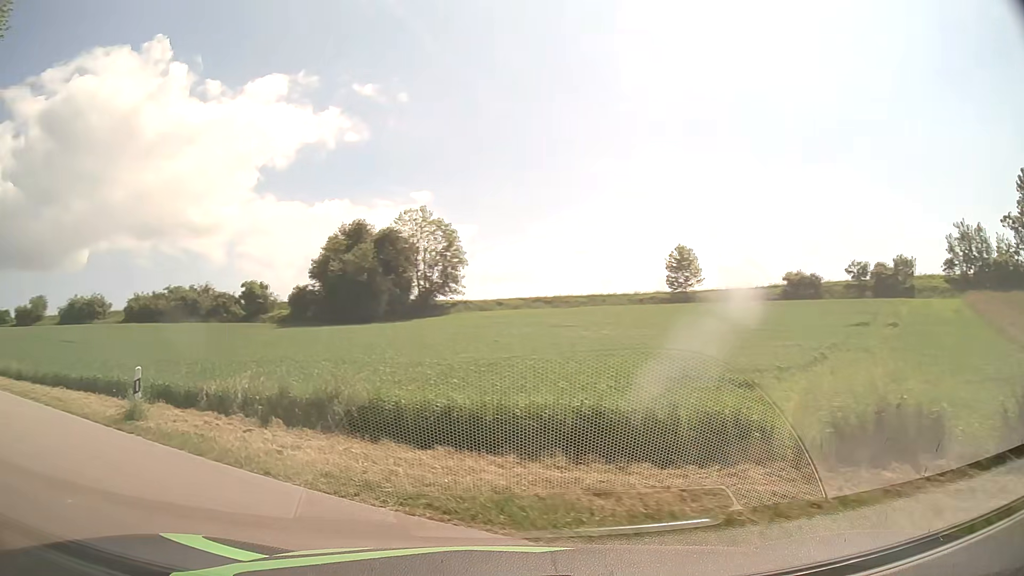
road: residential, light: Day
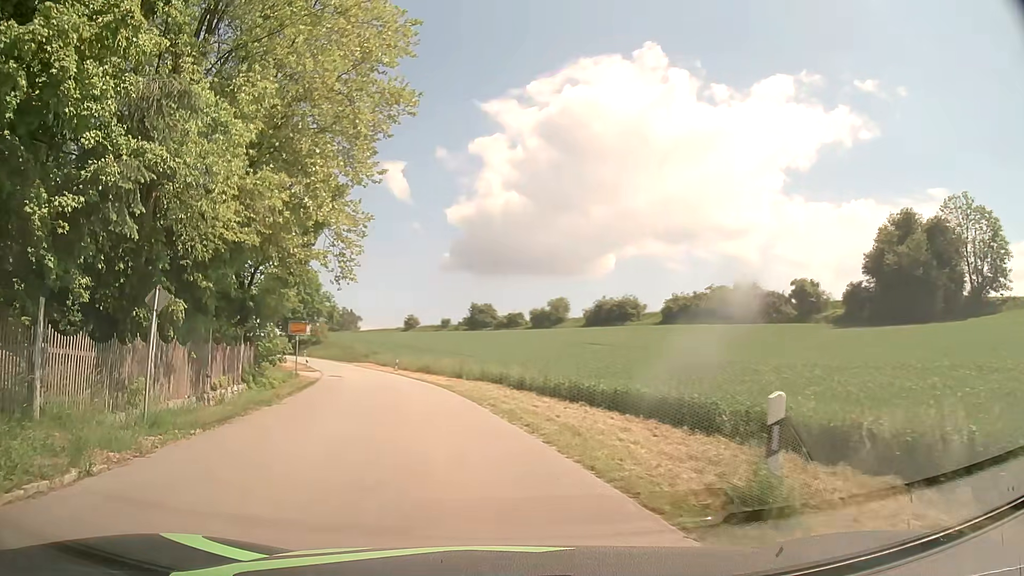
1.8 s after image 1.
(-3.3, +7.1) m; -44°
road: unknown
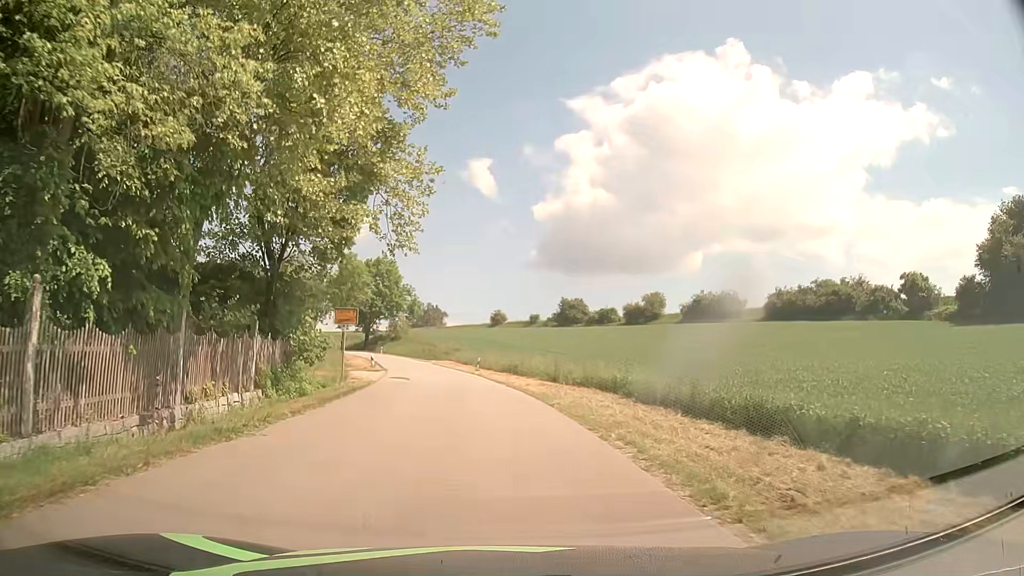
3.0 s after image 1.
(-0.7, +8.4) m; -7°
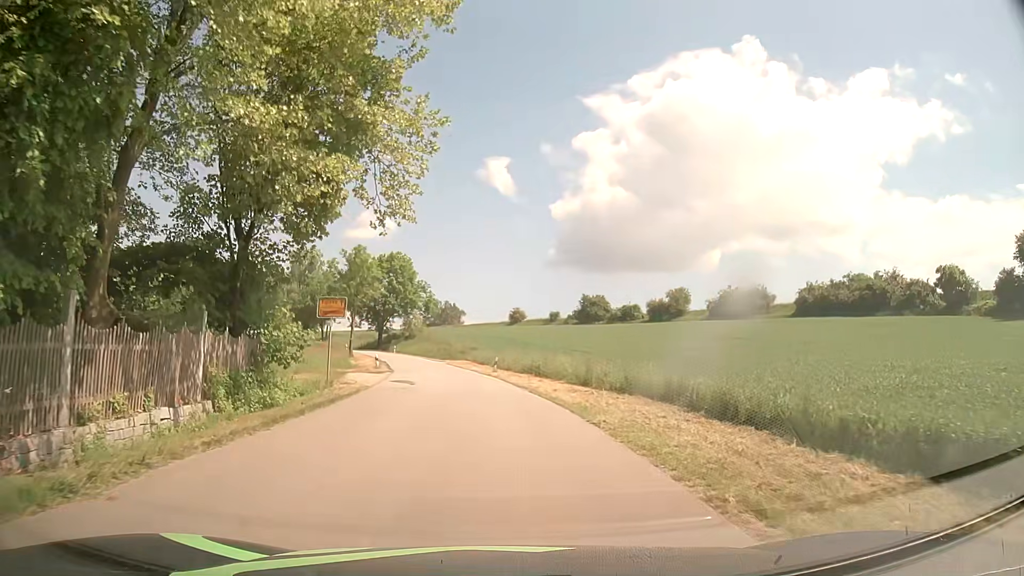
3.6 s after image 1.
(-0.1, +5.2) m; -2°
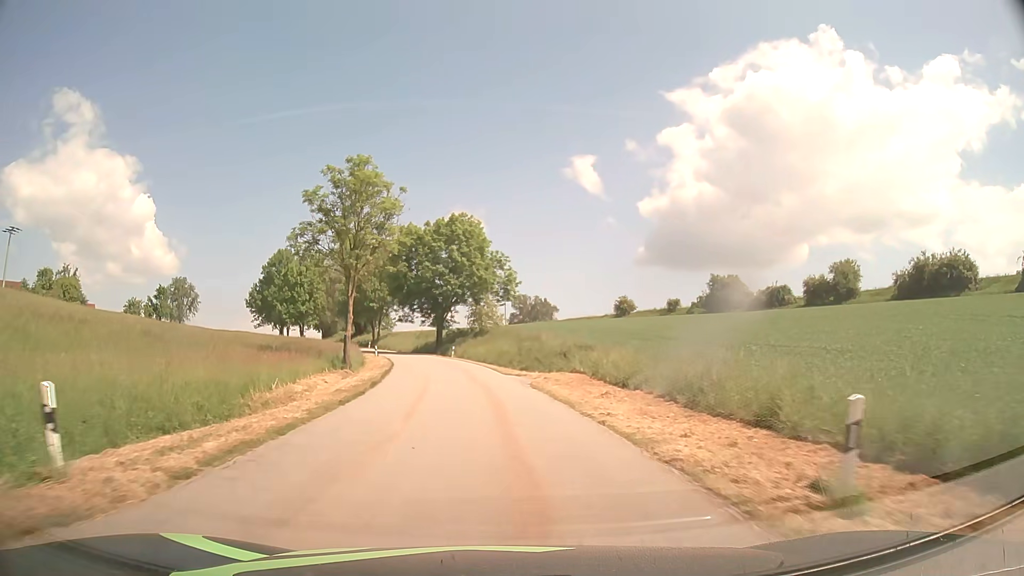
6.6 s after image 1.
(-2.6, +36.8) m; -8°
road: tertiary
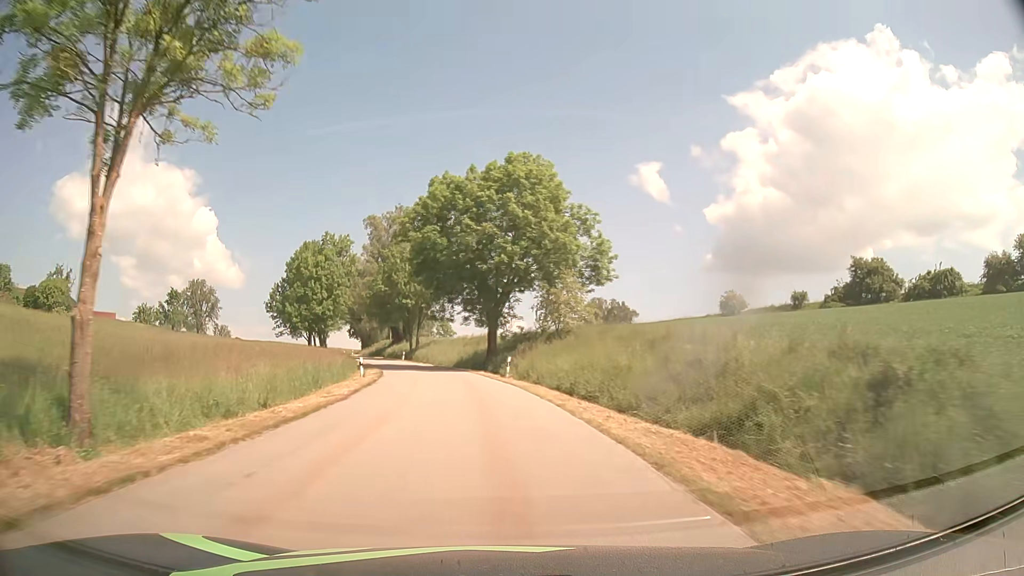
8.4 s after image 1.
(-1.4, +30.1) m; -6°
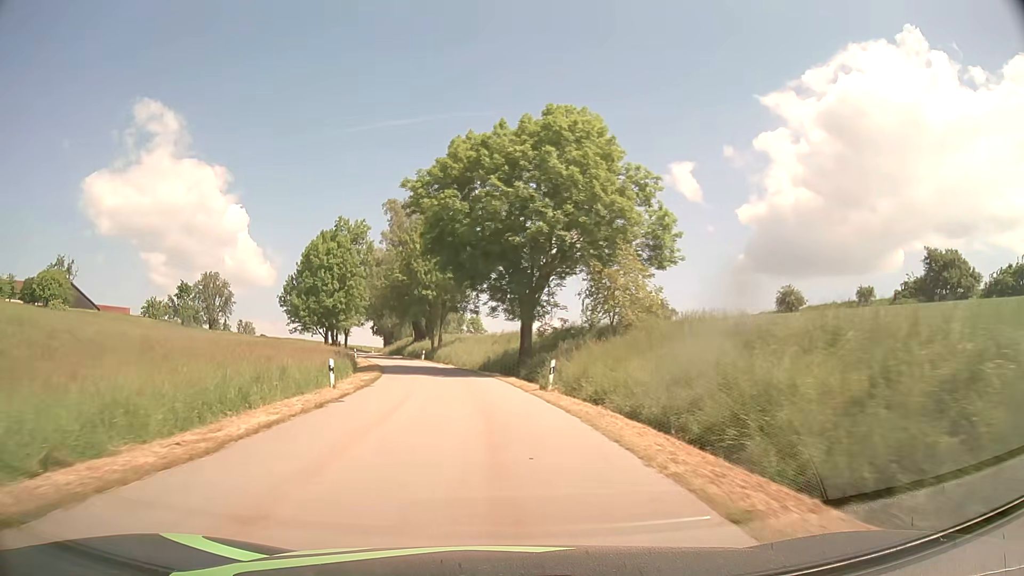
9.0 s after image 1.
(-0.3, +11.1) m; -3°
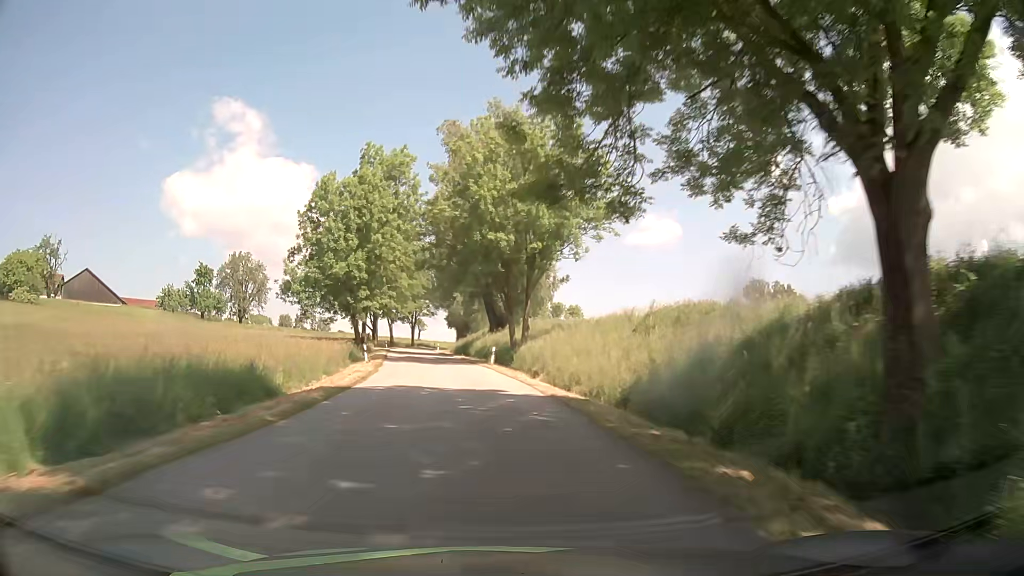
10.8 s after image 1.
(-2.5, +33.6) m; -8°
(0, +10) (-1, +20) (-2, +30) (-3, +40) (-5, +50) (-7, +59) (-9, +69) (-10, +79) (-12, +89) (-13, +99) m
